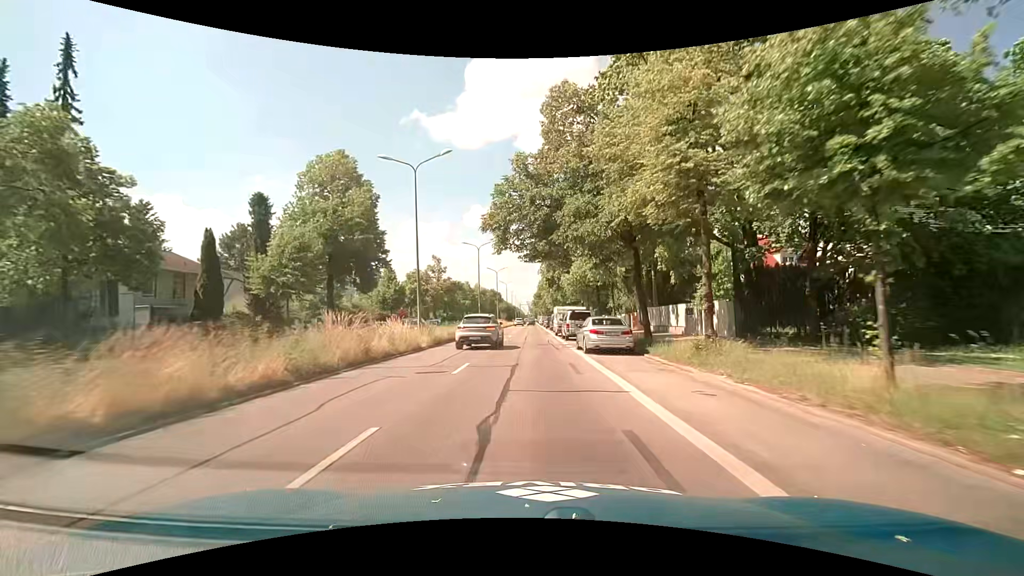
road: primary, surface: asphalt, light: Day
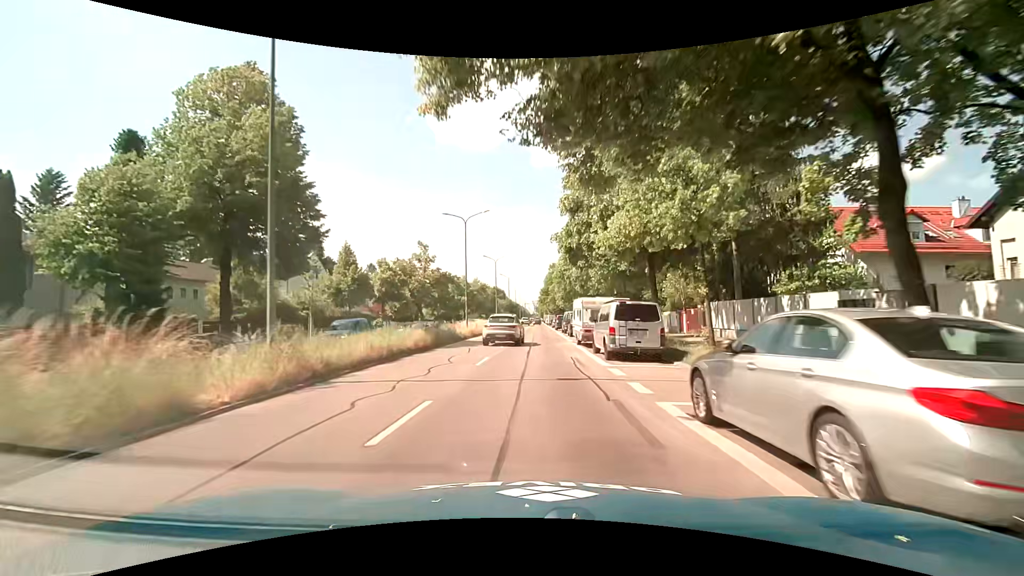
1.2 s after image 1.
(0.0, +15.9) m; -1°
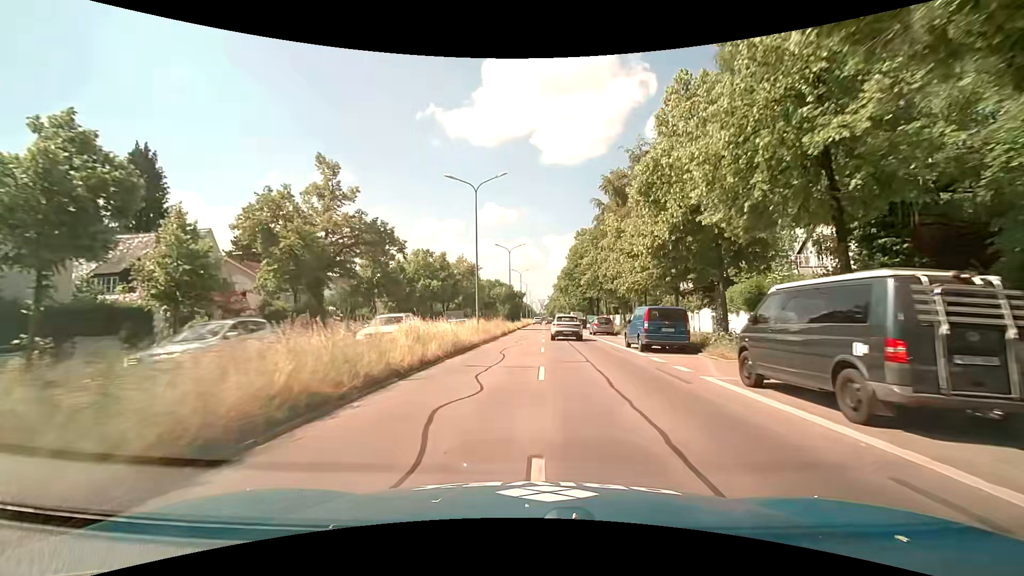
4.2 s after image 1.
(-0.3, +40.4) m; 0°
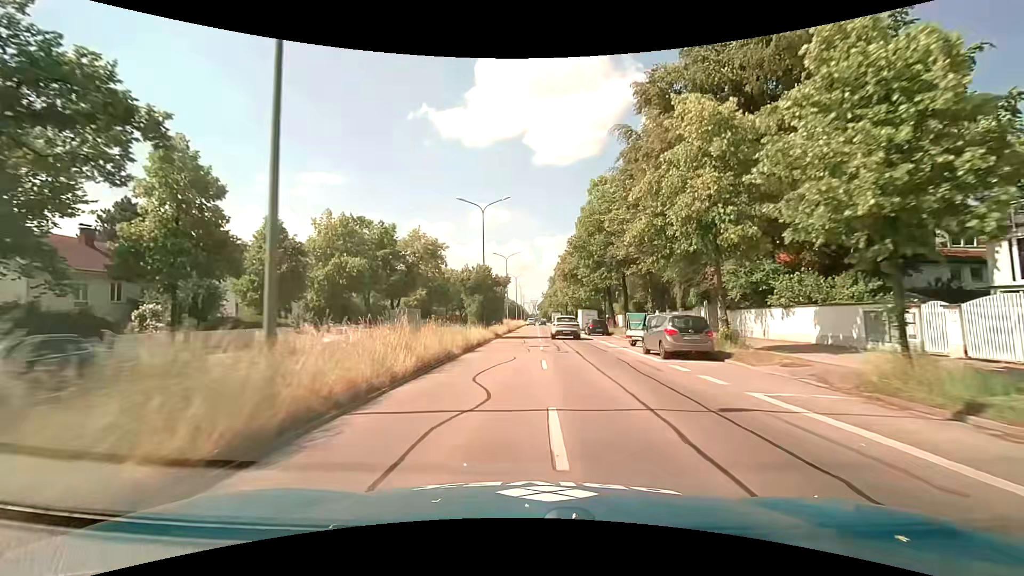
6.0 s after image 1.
(+0.7, +24.5) m; +2°
(0, +10) (0, +20) (0, +30) (0, +40) (0, +50) (0, +60) (0, +70) (0, +80) (0, +90) (0, +100) m
